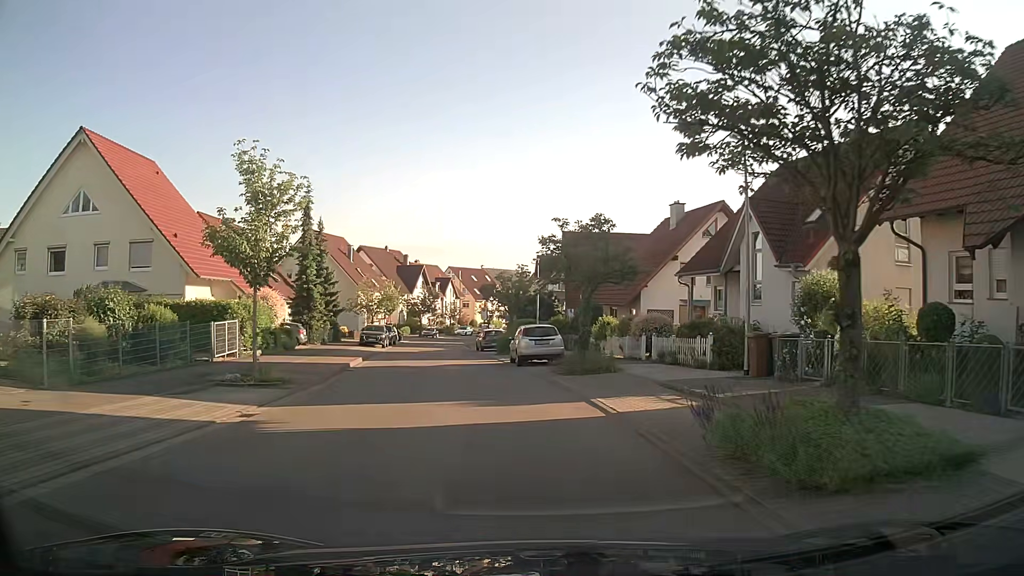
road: residential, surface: asphalt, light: Day
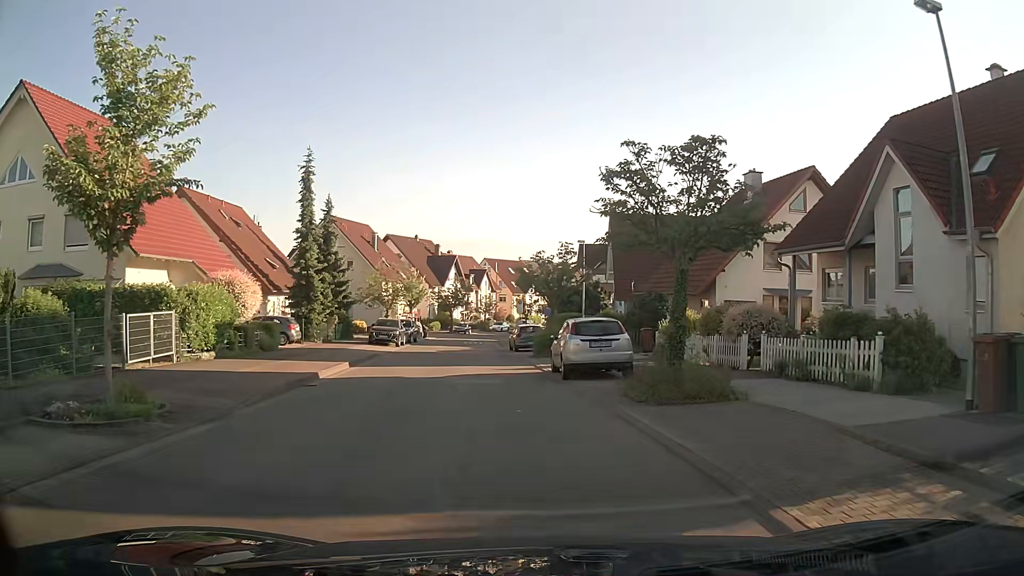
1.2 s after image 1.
(-0.2, +8.0) m; -5°
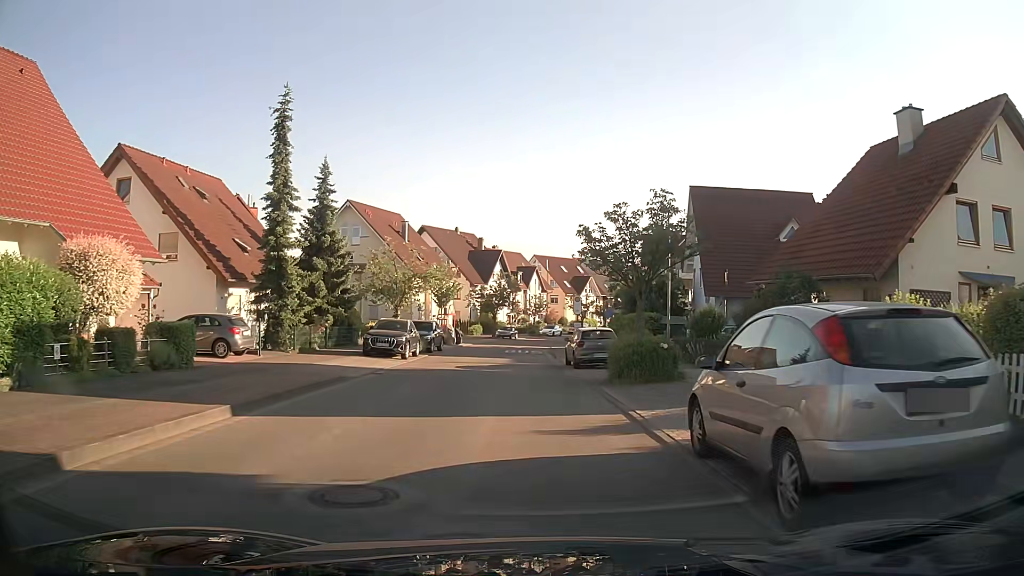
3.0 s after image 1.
(-0.1, +12.0) m; -3°
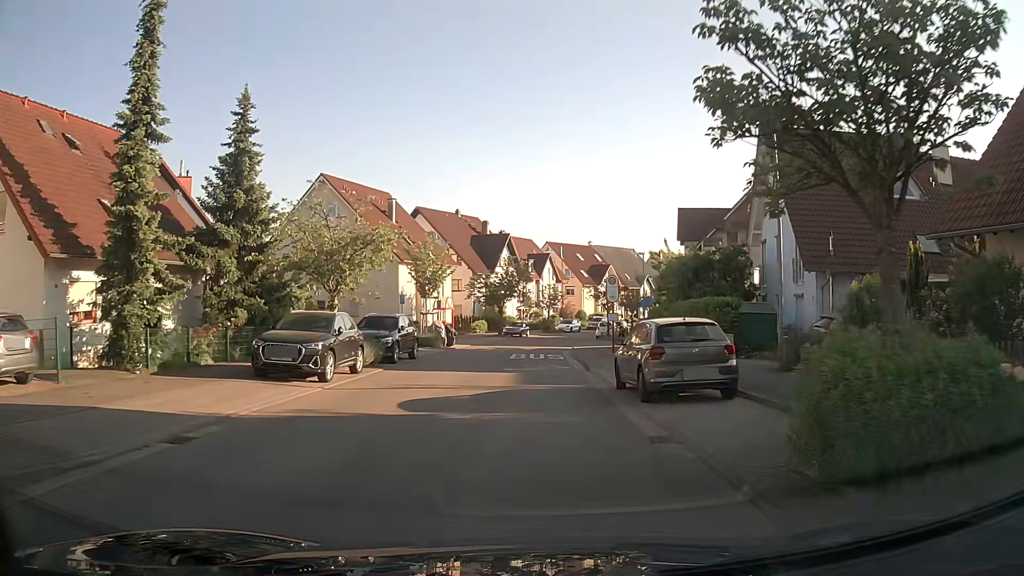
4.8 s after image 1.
(-0.2, +12.3) m; 0°
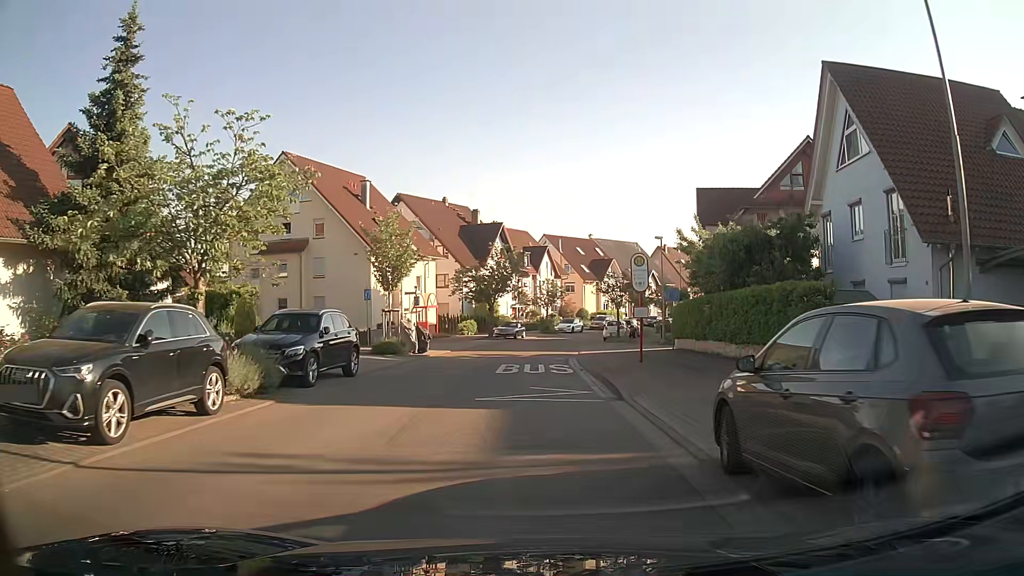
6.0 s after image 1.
(-0.1, +8.4) m; -1°
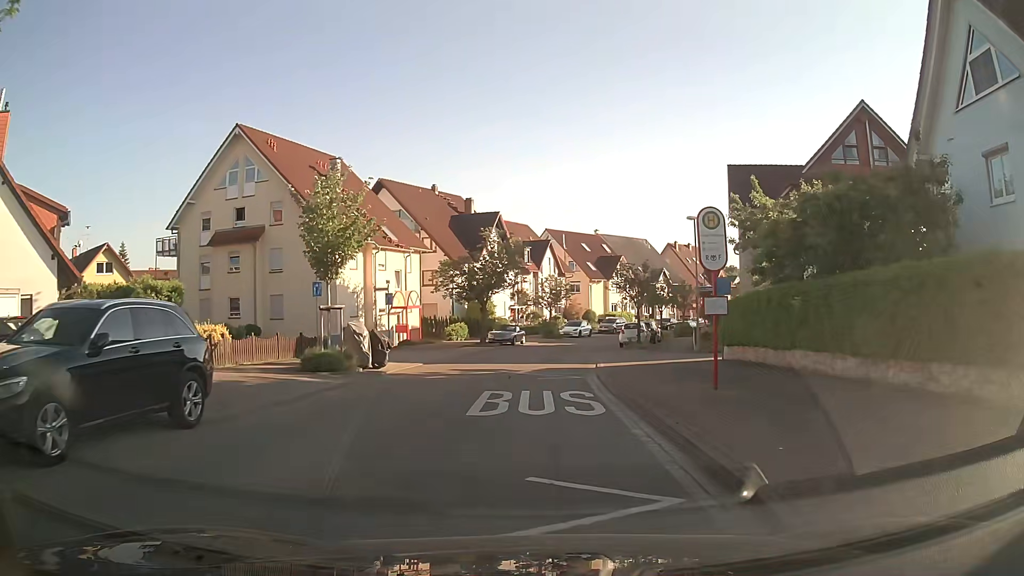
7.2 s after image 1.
(+0.1, +8.5) m; +1°
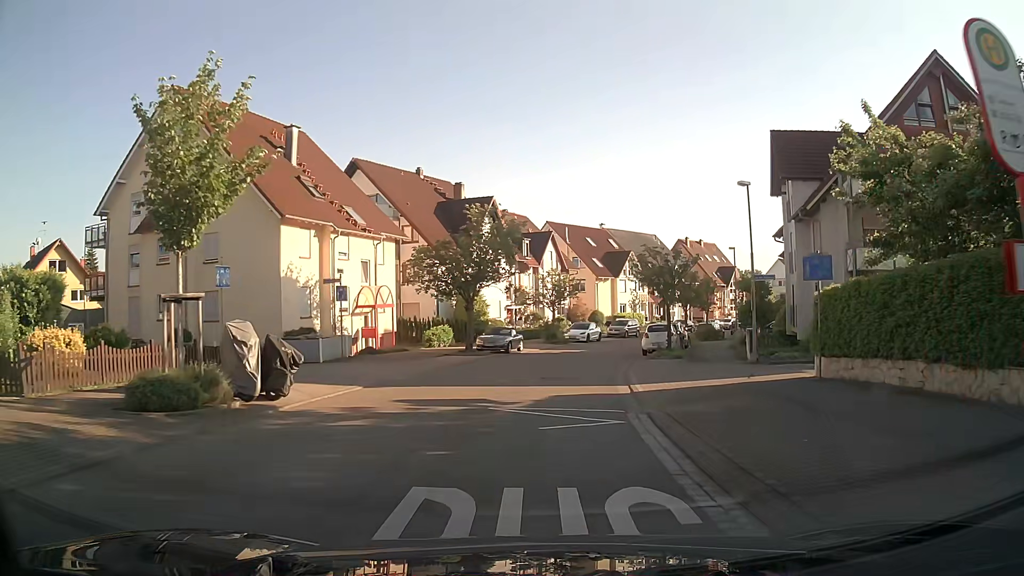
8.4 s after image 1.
(0.0, +8.6) m; -1°
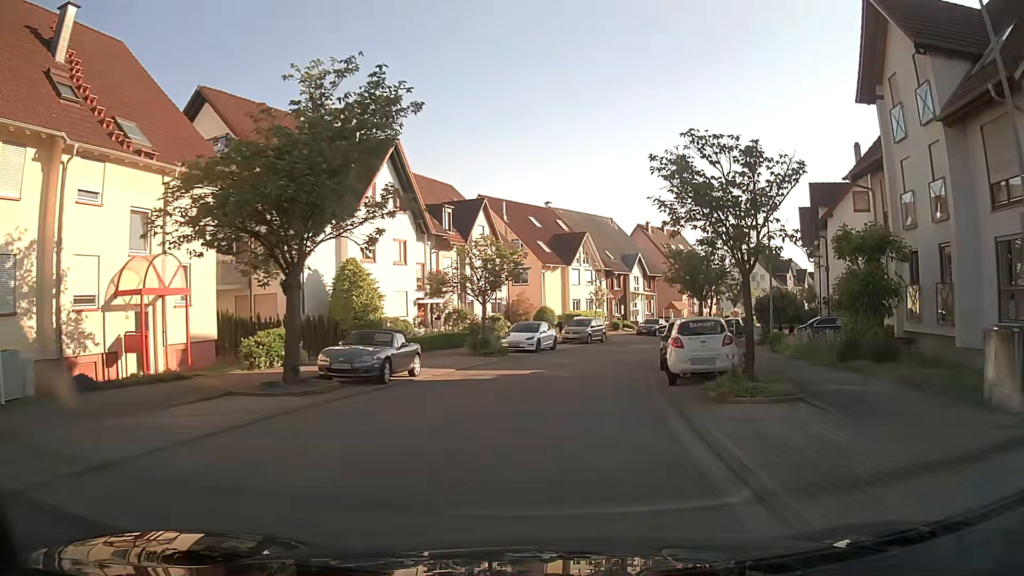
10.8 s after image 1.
(+0.8, +17.2) m; +6°
(0, +10) (+2, +20) (+4, +30) (+7, +39) (+11, +48) (+15, +57) (+20, +66) (+26, +74) (+32, +82) (+39, +90) m
